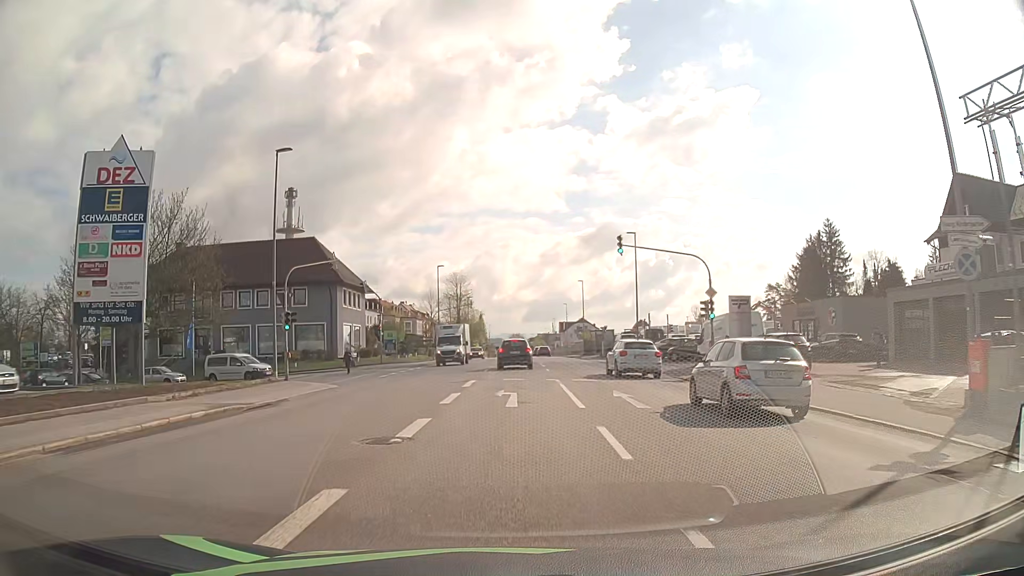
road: tertiary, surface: asphalt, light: Day
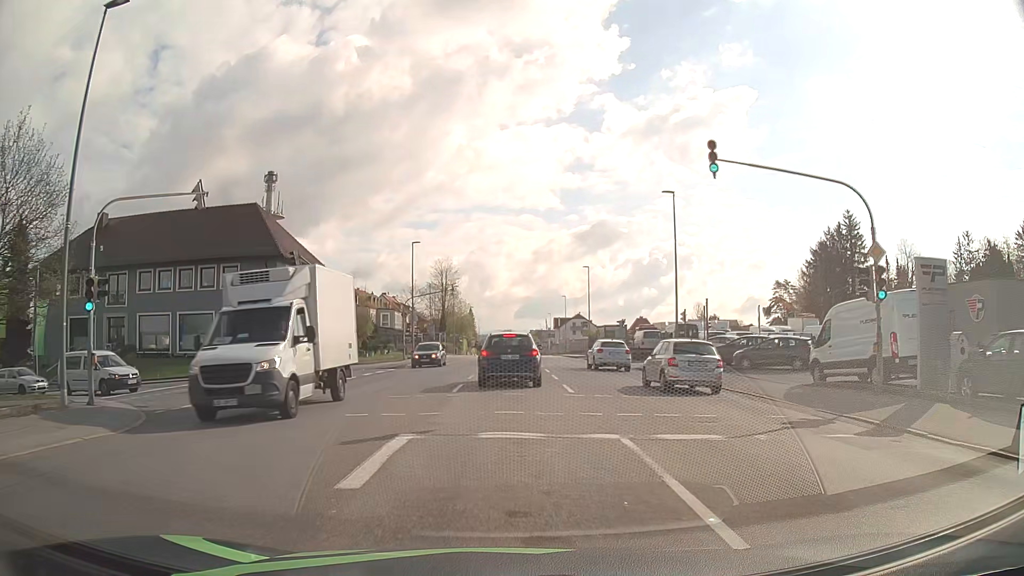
(+0.1, +14.6) m; +1°
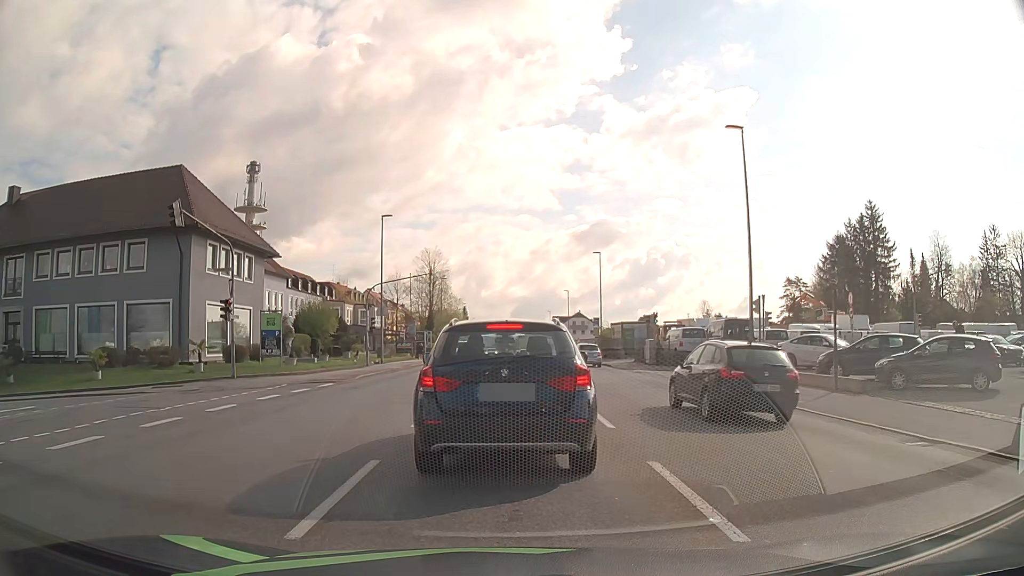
(+0.1, +12.6) m; +1°
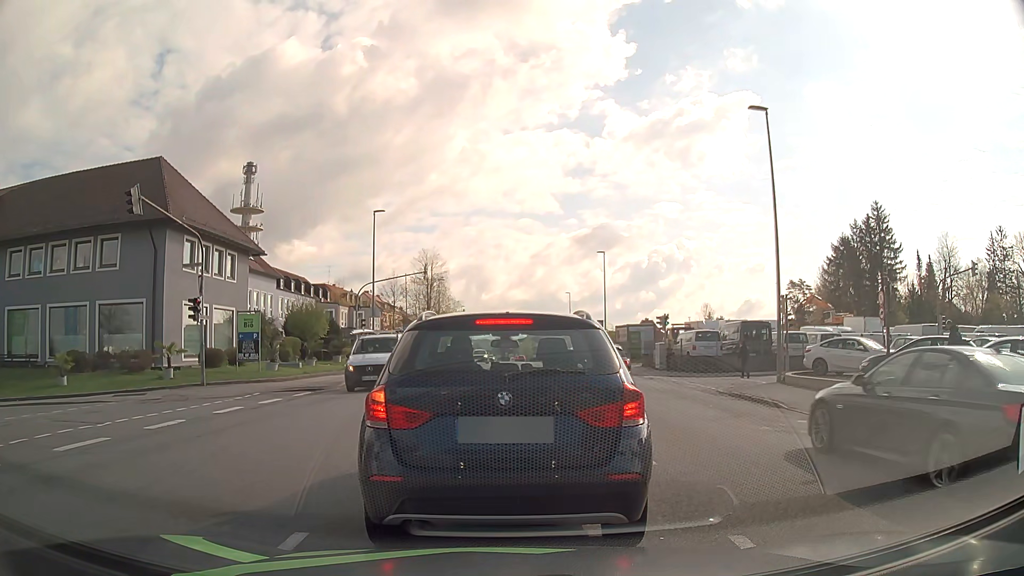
(0.0, +2.8) m; -1°
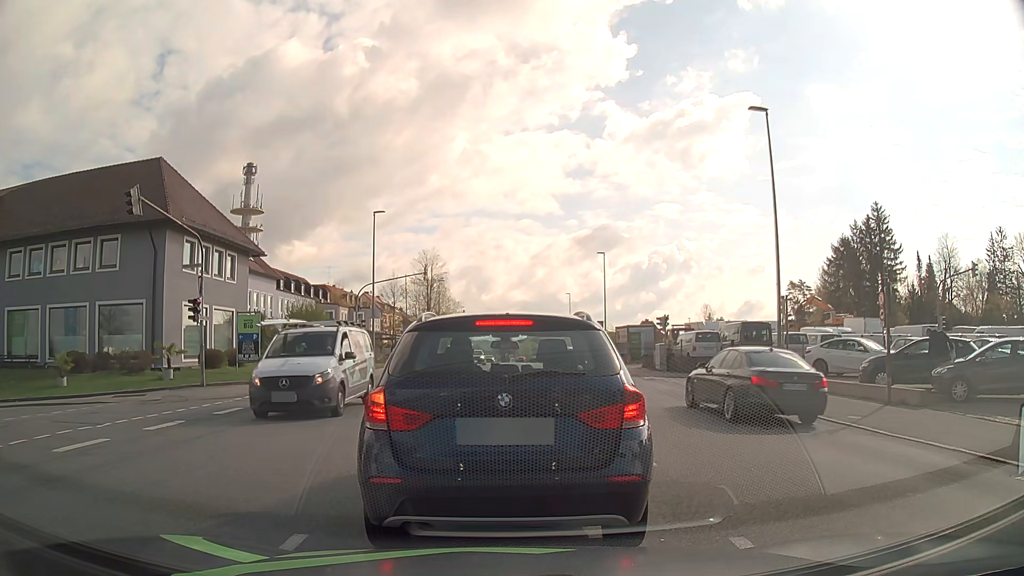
(0.0, +0.1) m; 0°
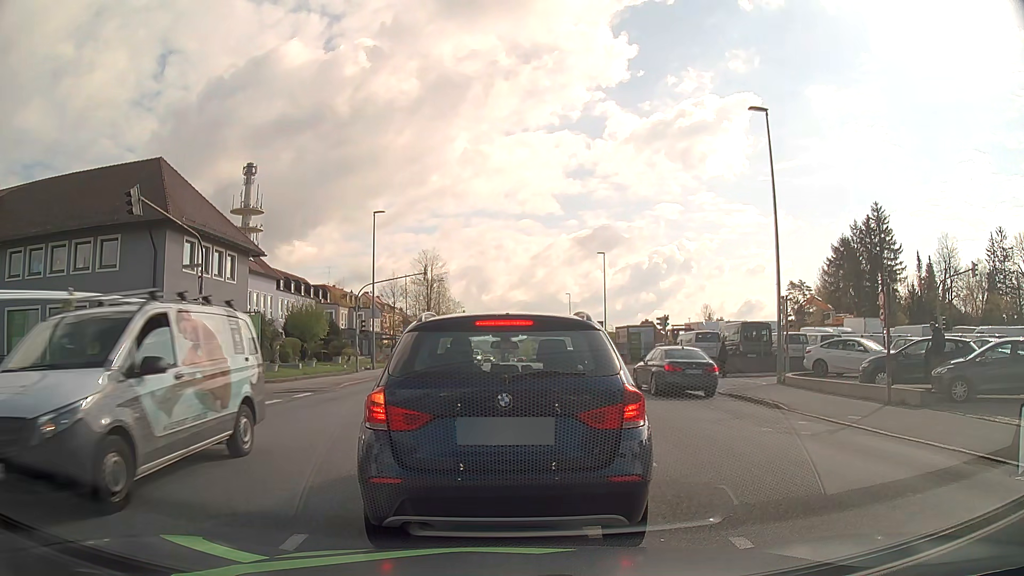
(0.0, 0.0) m; 0°
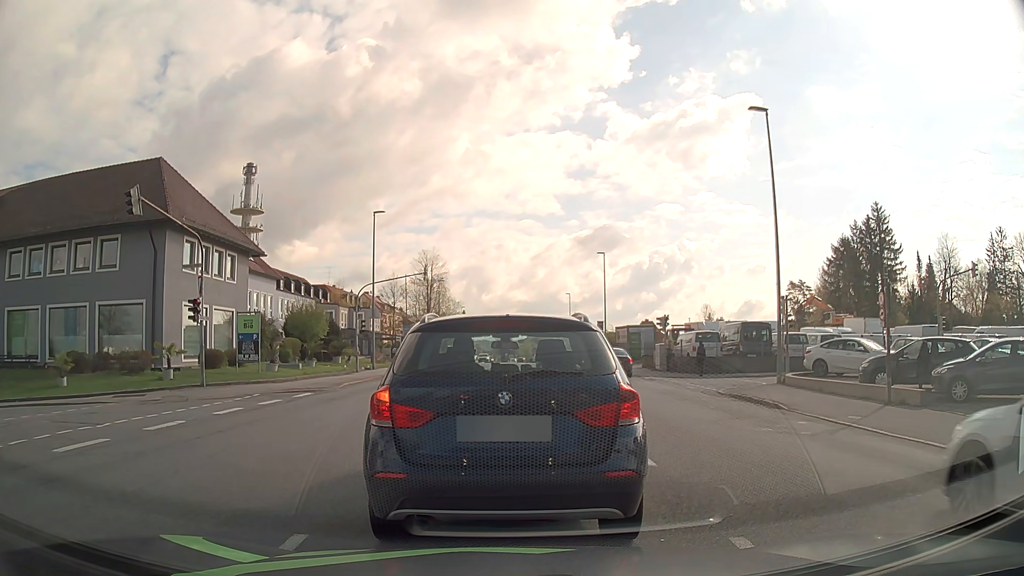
(0.0, 0.0) m; 0°
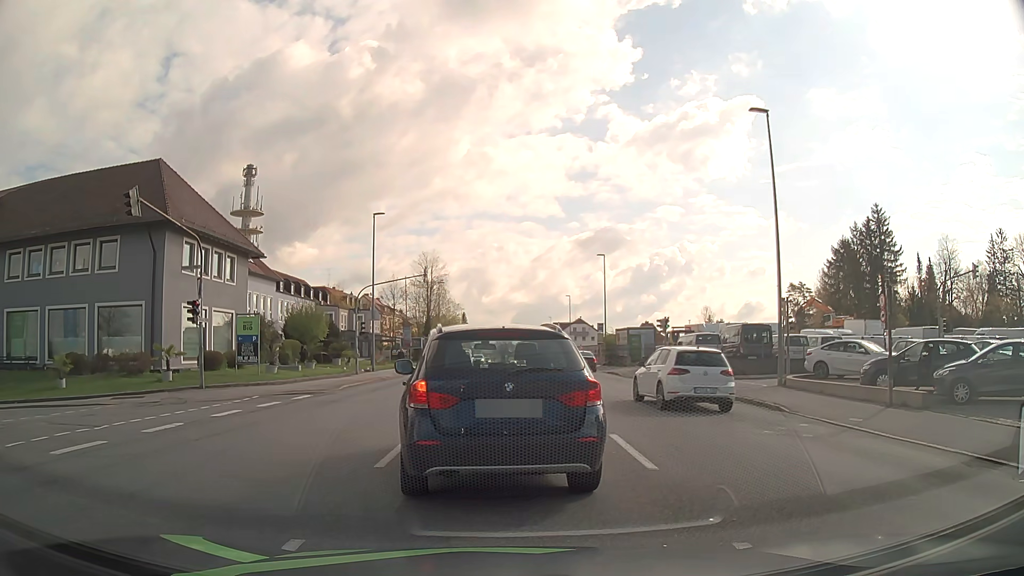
(0.0, 0.0) m; 0°
